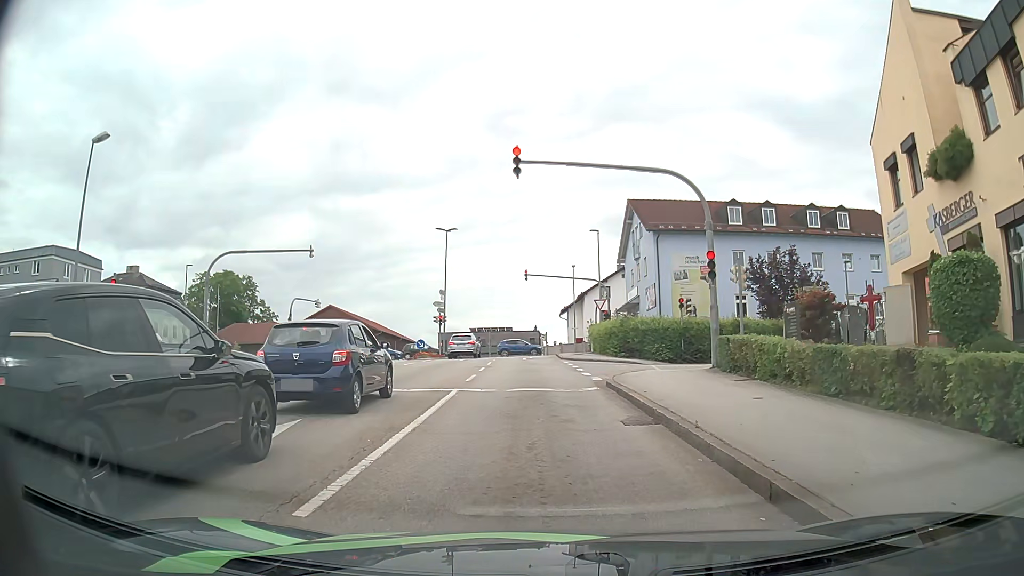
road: tertiary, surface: asphalt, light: Day
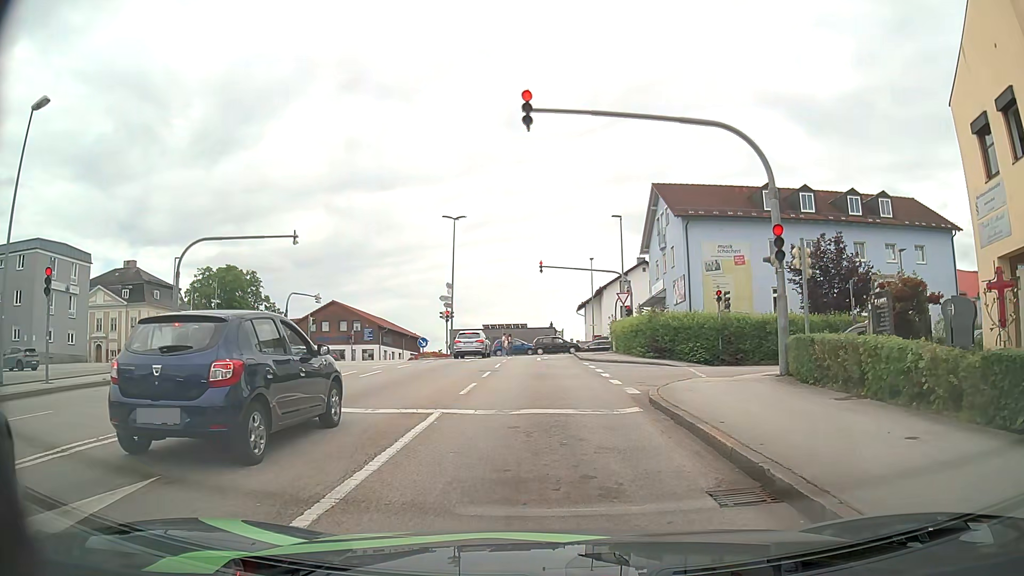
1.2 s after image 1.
(-0.1, +4.5) m; -2°
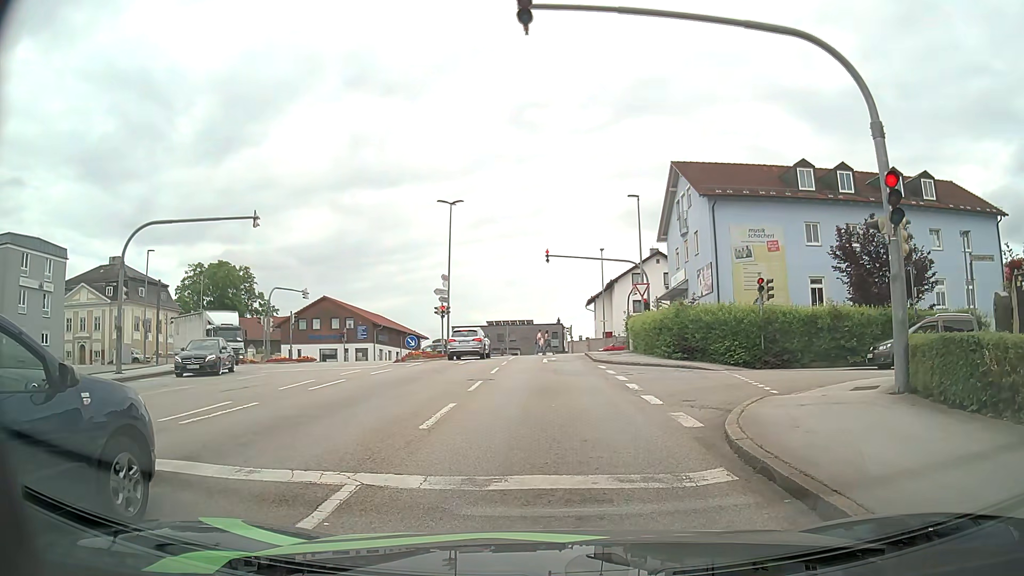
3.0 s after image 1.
(0.0, +4.9) m; 0°
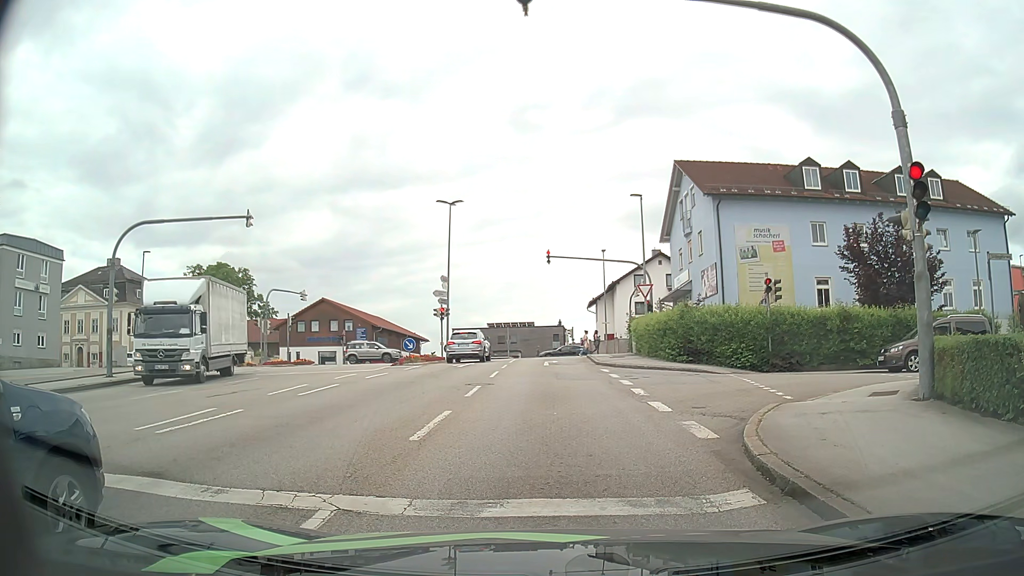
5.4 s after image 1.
(0.0, +0.8) m; -1°
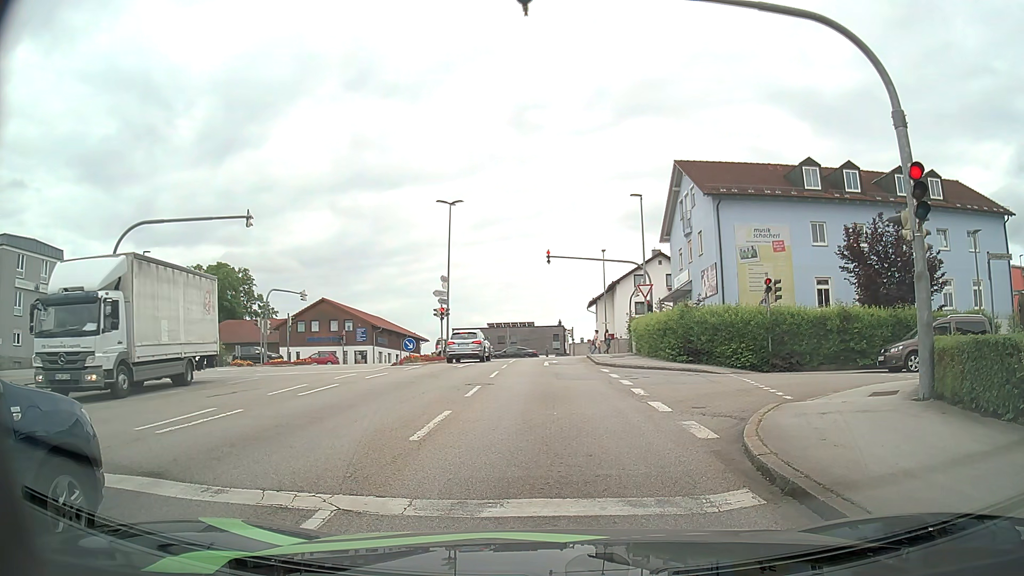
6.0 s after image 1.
(0.0, 0.0) m; 0°
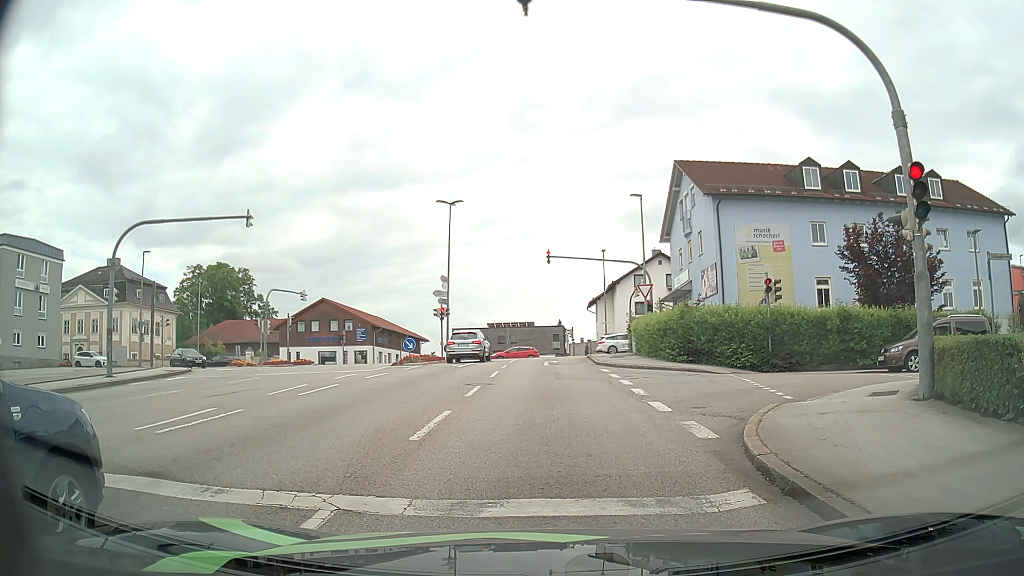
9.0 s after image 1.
(0.0, 0.0) m; 0°
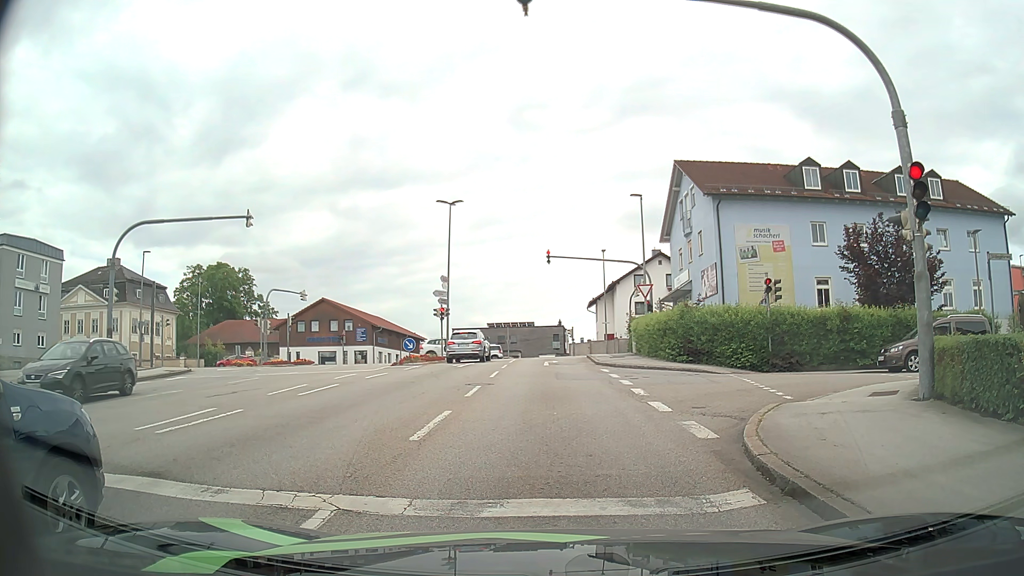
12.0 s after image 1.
(0.0, 0.0) m; 0°
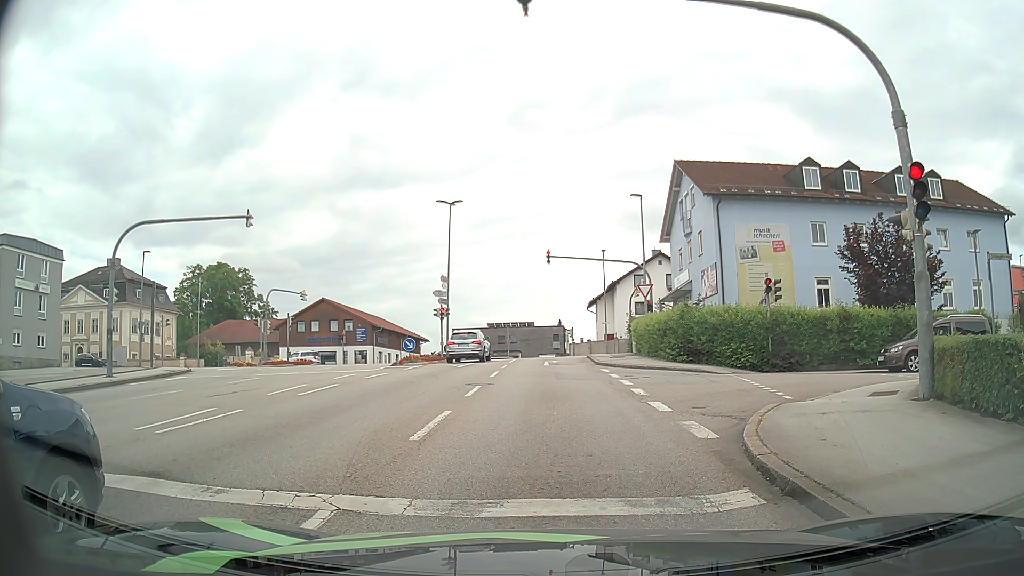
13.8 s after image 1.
(0.0, 0.0) m; 0°
